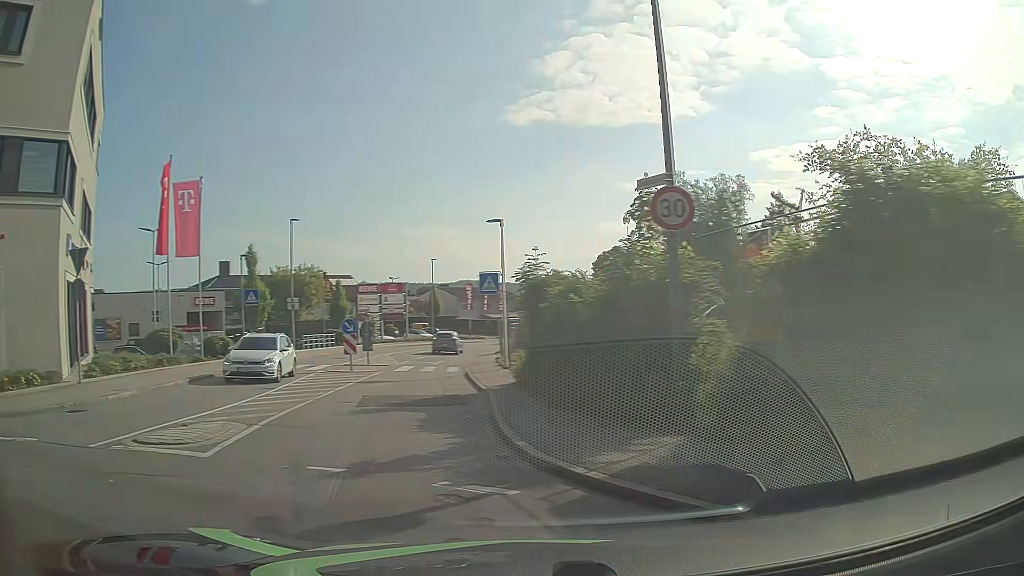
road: tertiary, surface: asphalt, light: Day
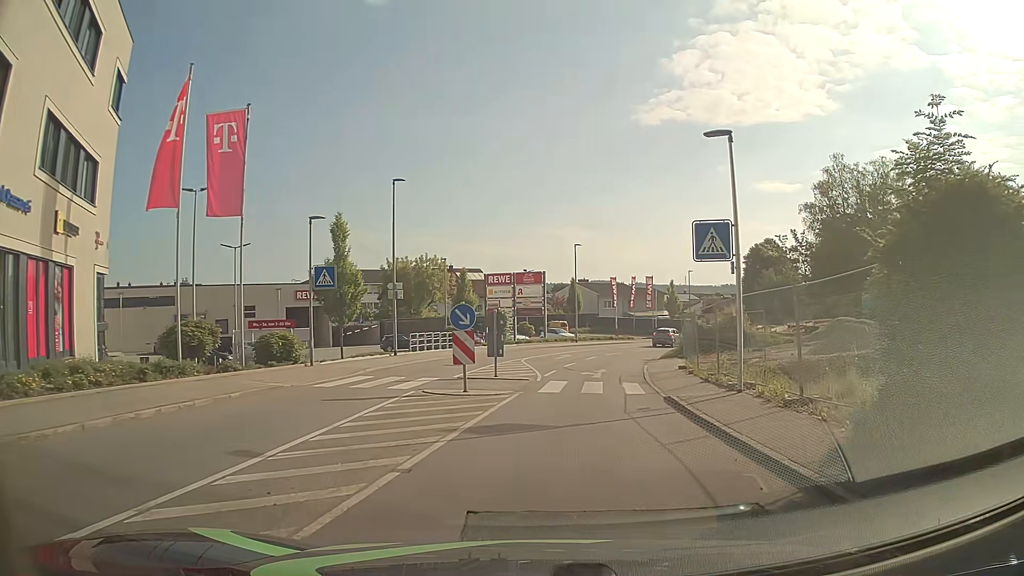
(-2.1, +10.8) m; -11°
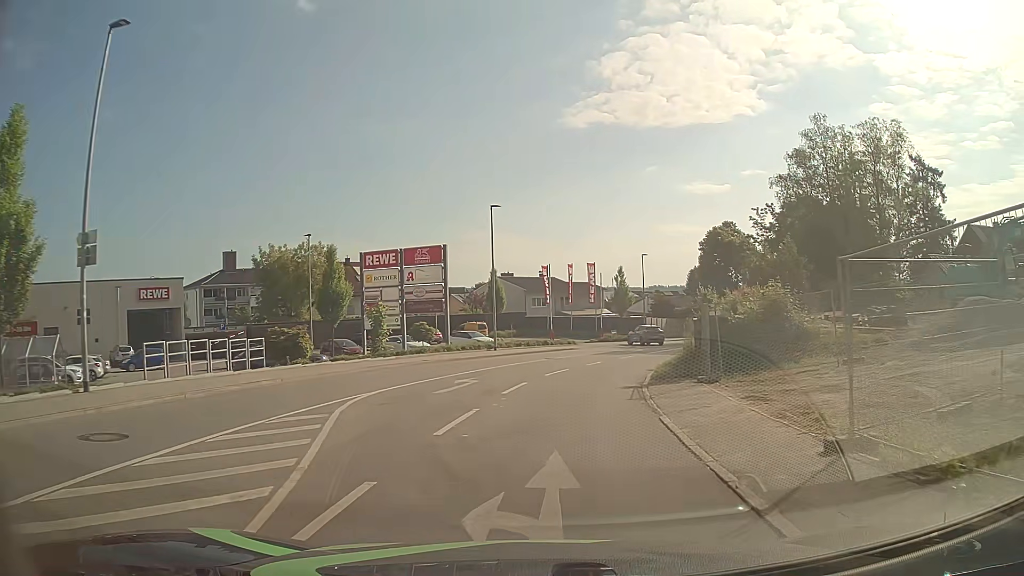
(+1.4, +18.7) m; +6°
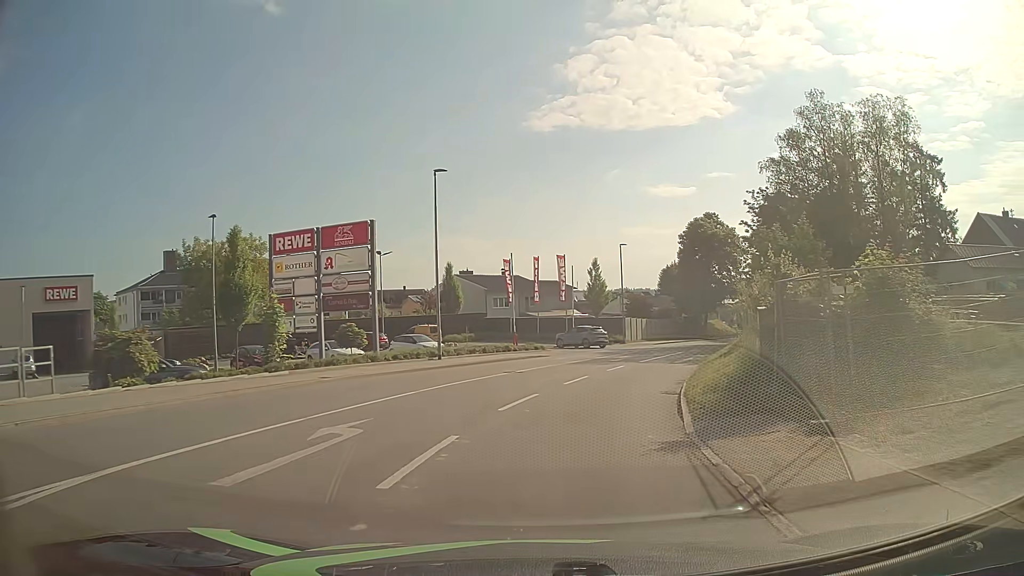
(+0.2, +9.2) m; +3°
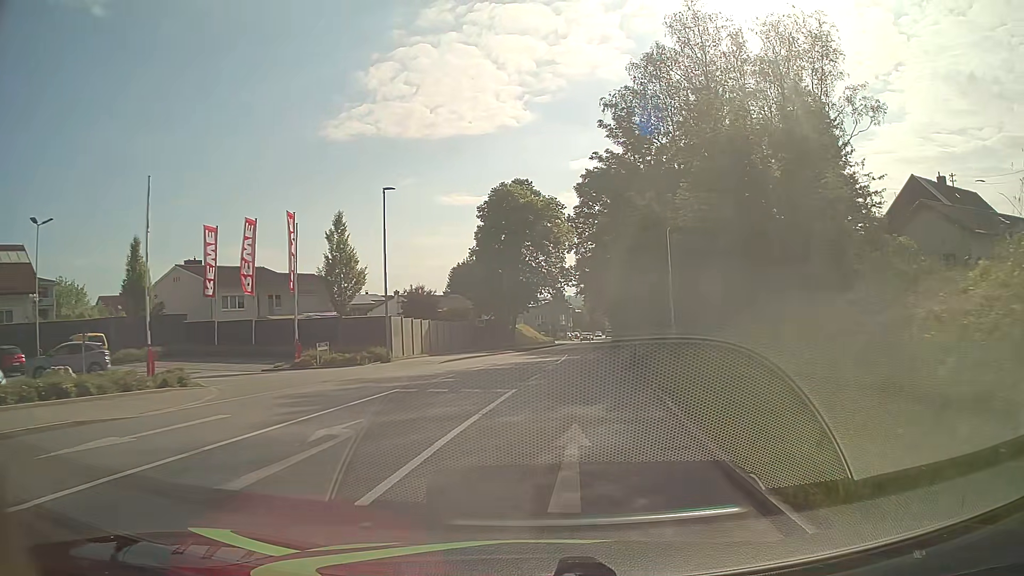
(+3.8, +23.8) m; +18°
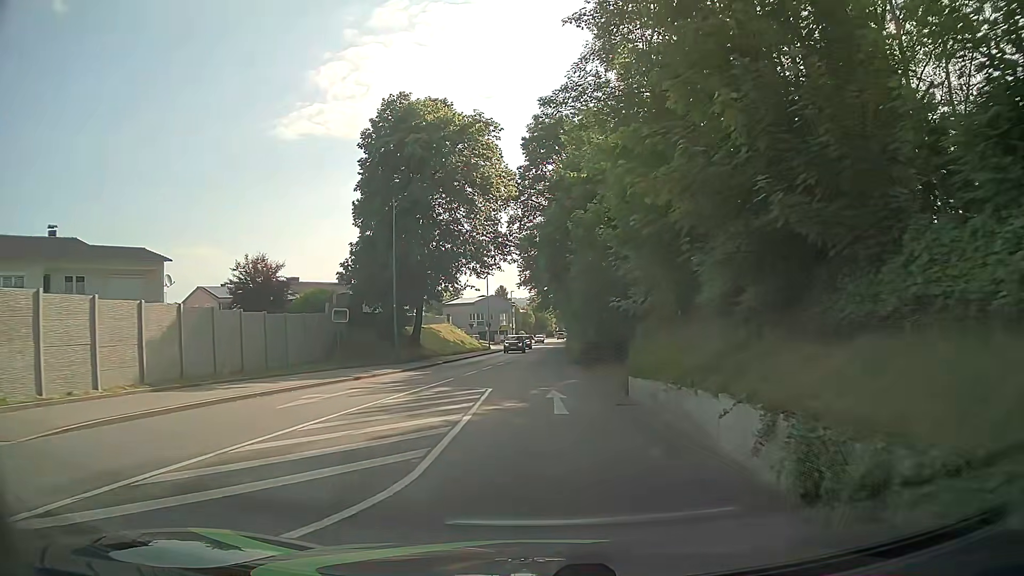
(+1.5, +24.1) m; +6°
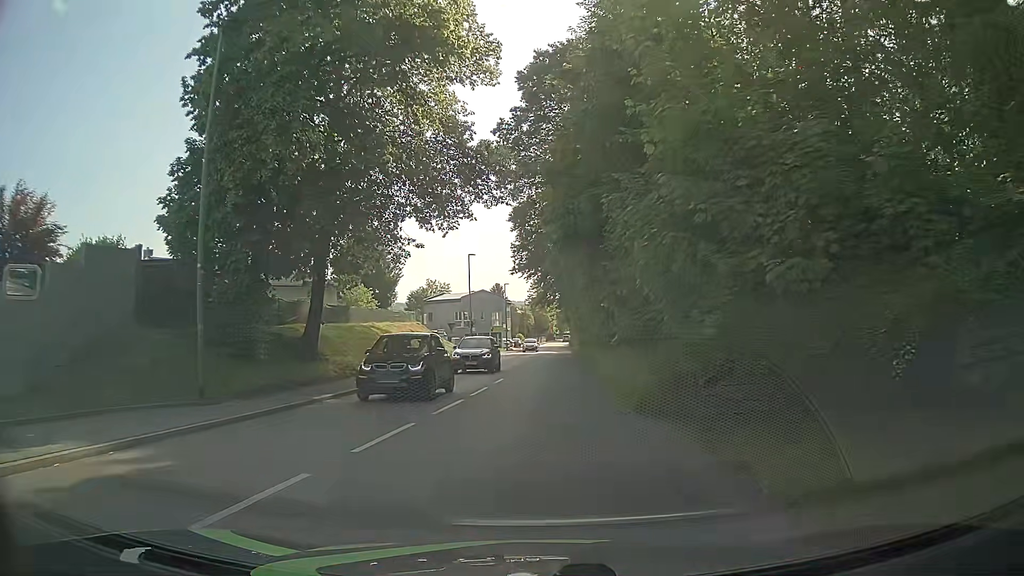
(-0.4, +19.4) m; -1°
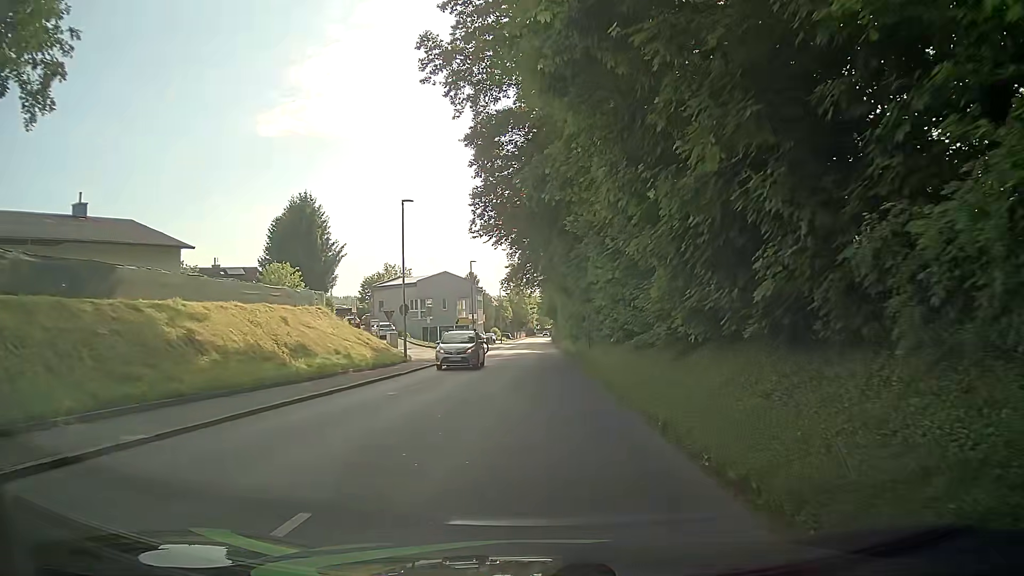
(+0.4, +19.4) m; +1°
(0, +10) (0, +20) (0, +30) (0, +40) (0, +50) (+1, +60) (+1, +70) (+1, +80) (+1, +90) (+1, +100) m
